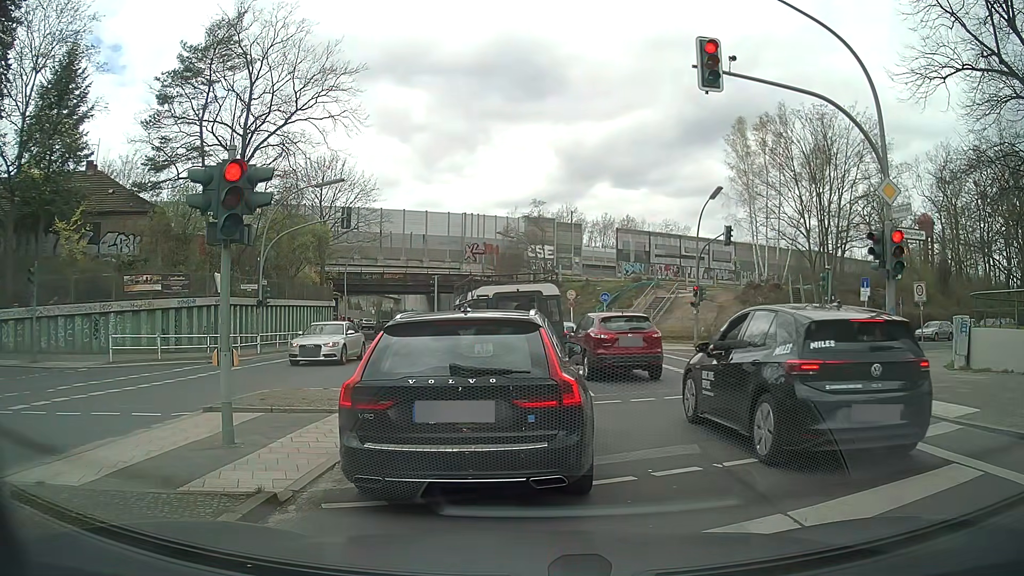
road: secondary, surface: asphalt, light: Day
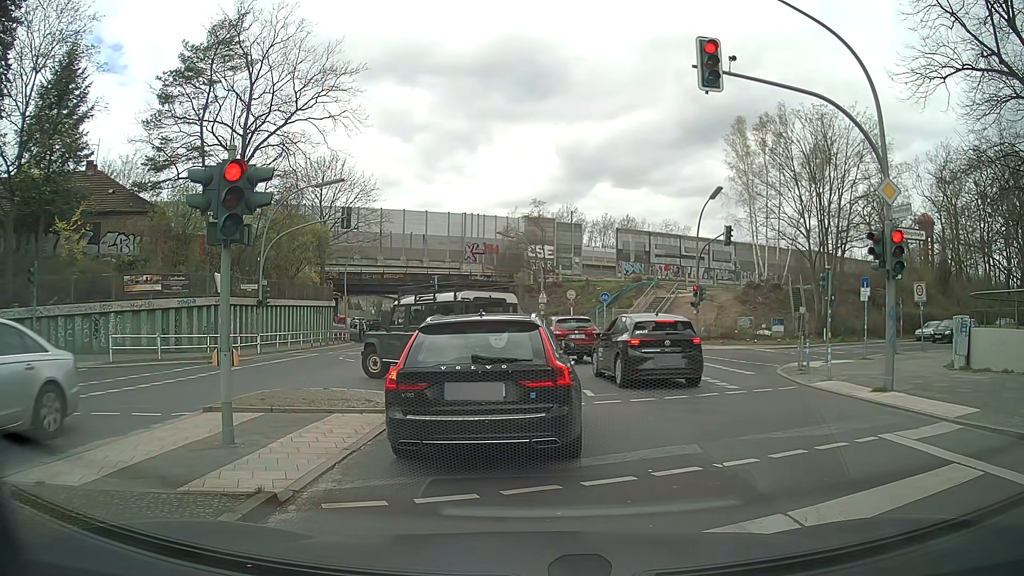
(0.0, 0.0) m; 0°
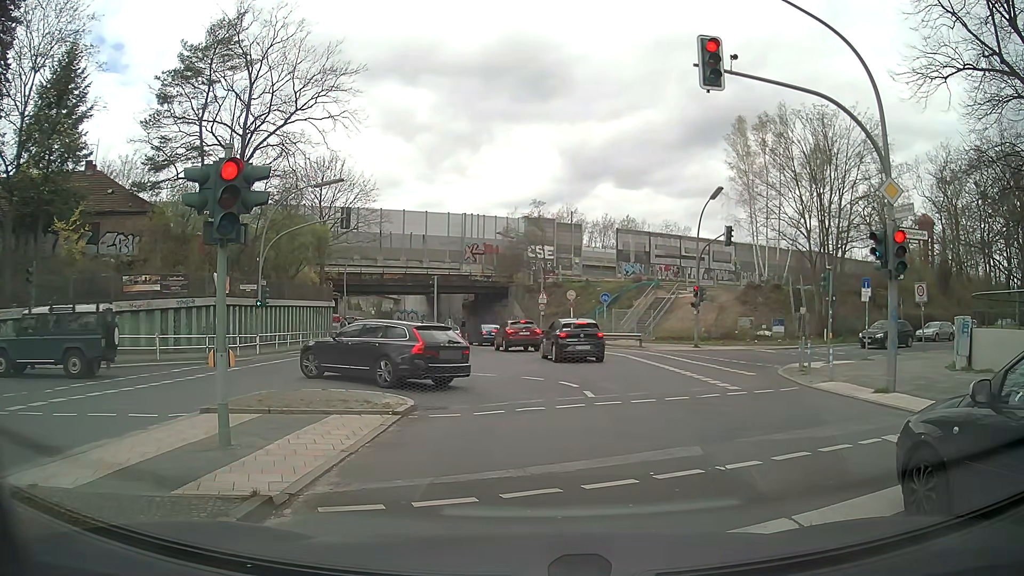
(0.0, +0.1) m; 0°
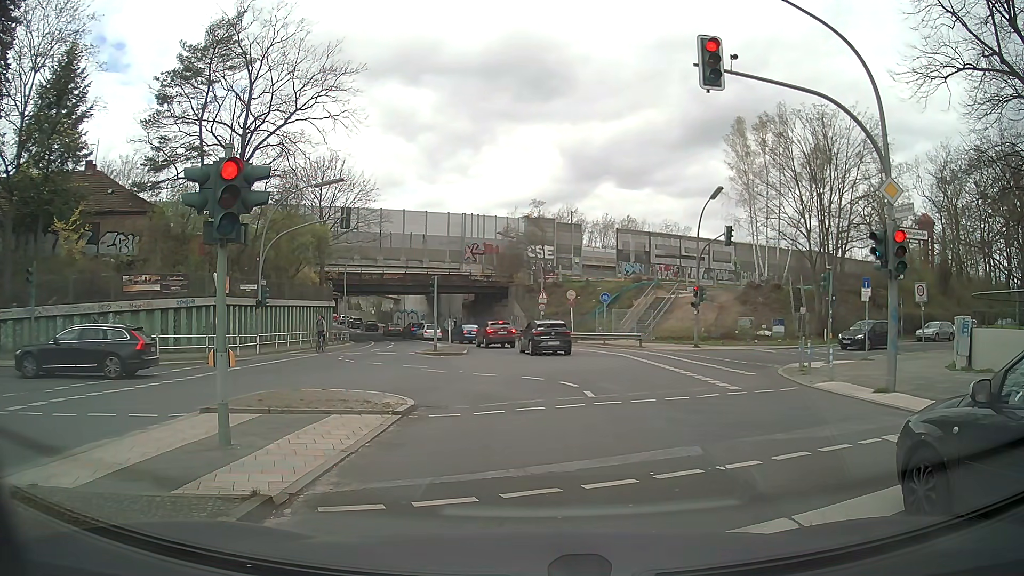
(0.0, 0.0) m; 0°
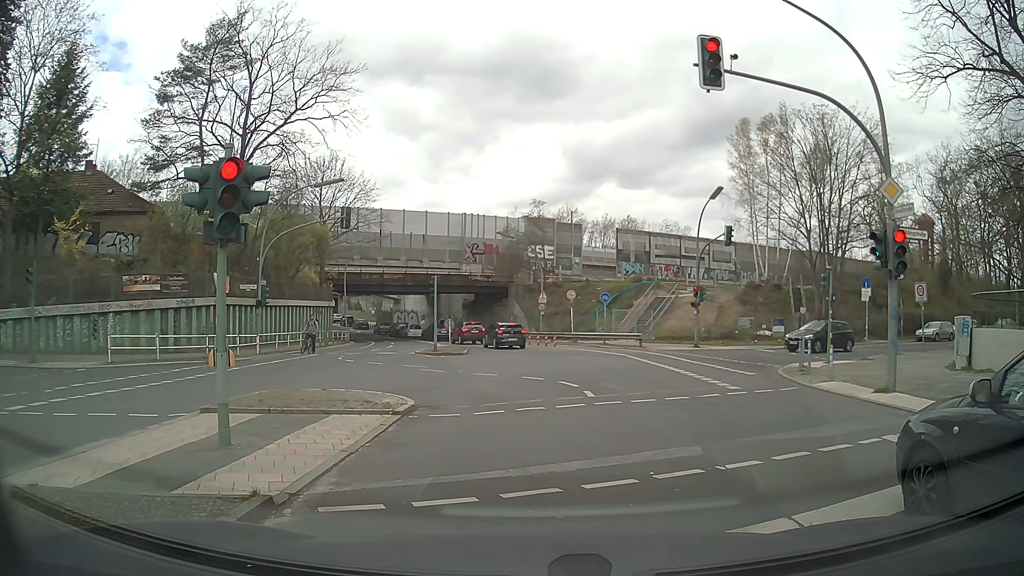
(0.0, 0.0) m; 0°
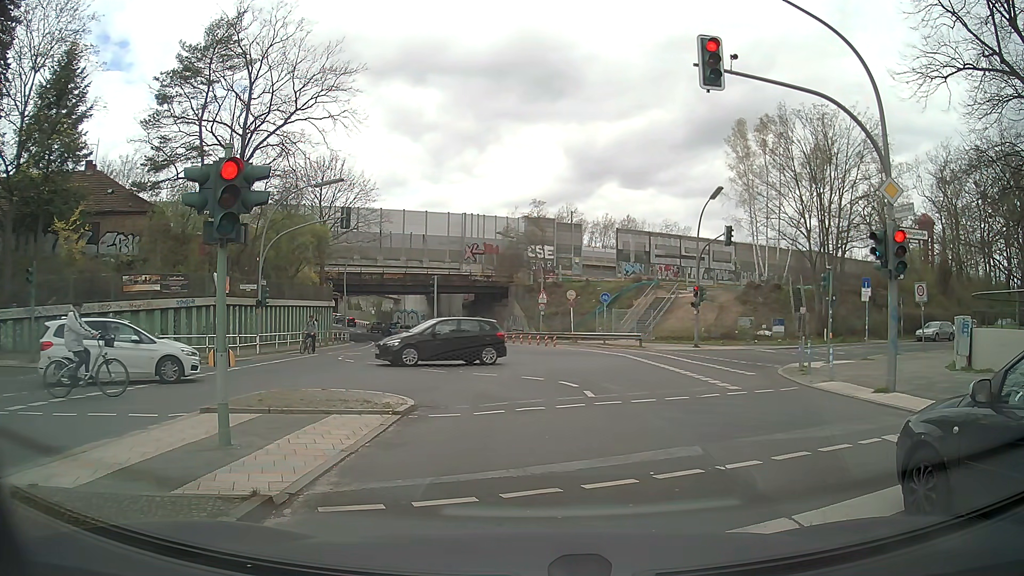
(0.0, 0.0) m; 0°
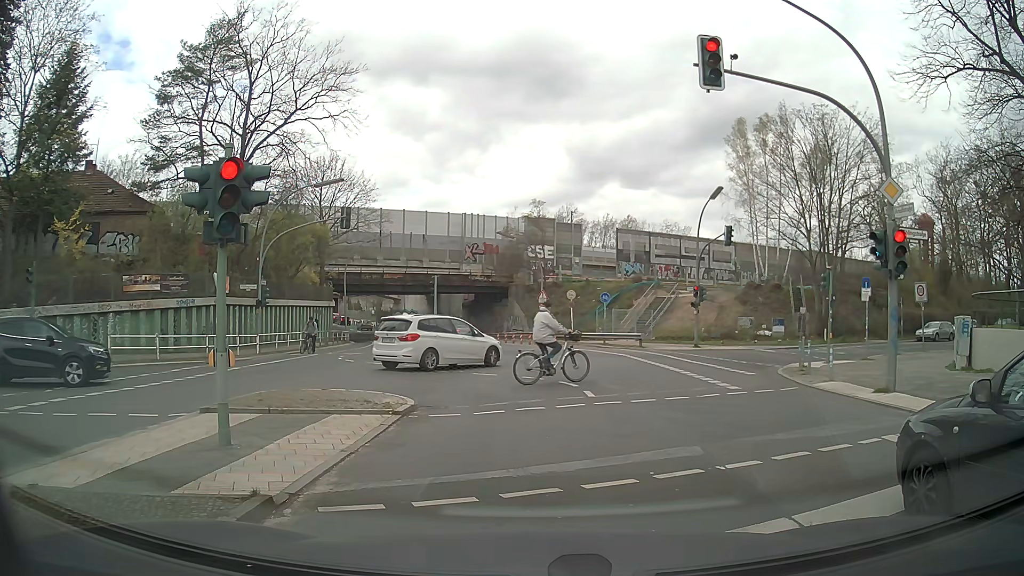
(0.0, 0.0) m; 0°
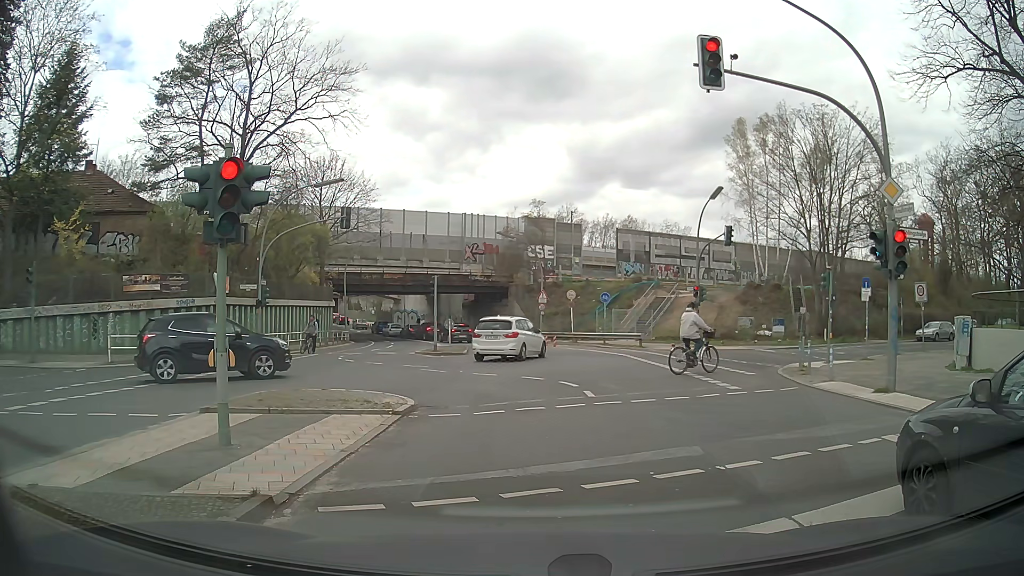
(0.0, 0.0) m; 0°
